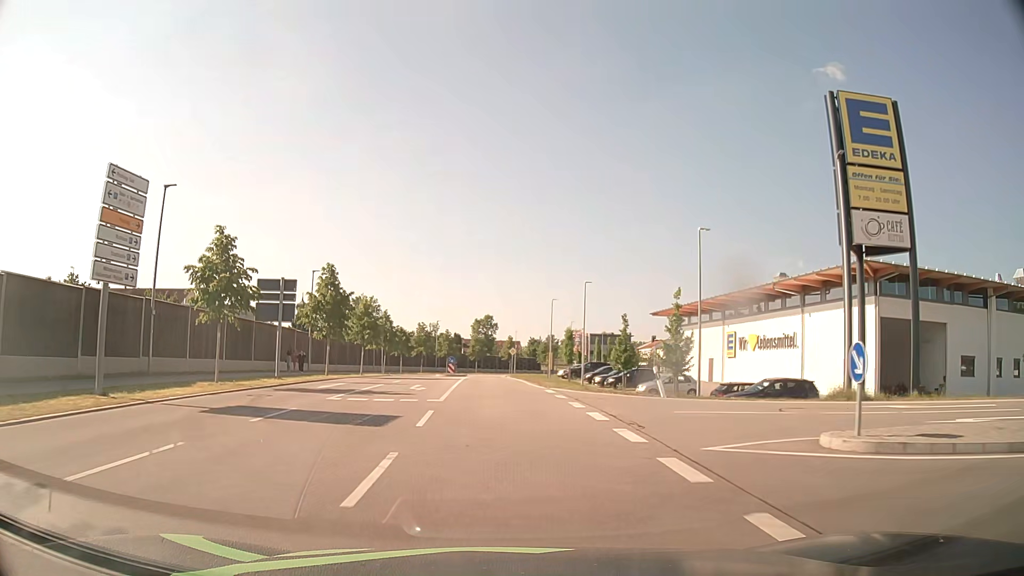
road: unclassified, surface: asphalt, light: Day
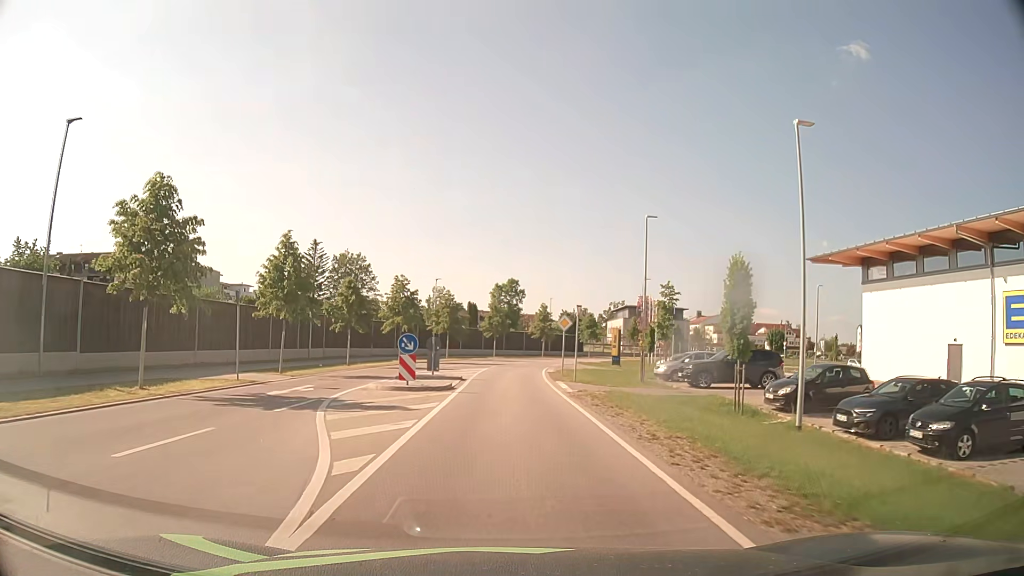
(-0.9, +36.0) m; -2°
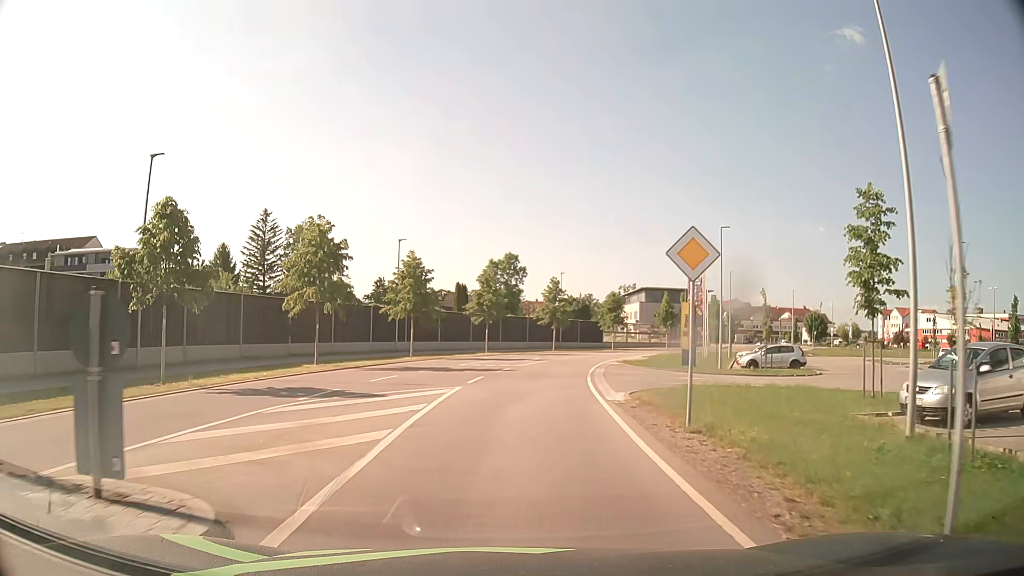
(+0.2, +22.5) m; +1°
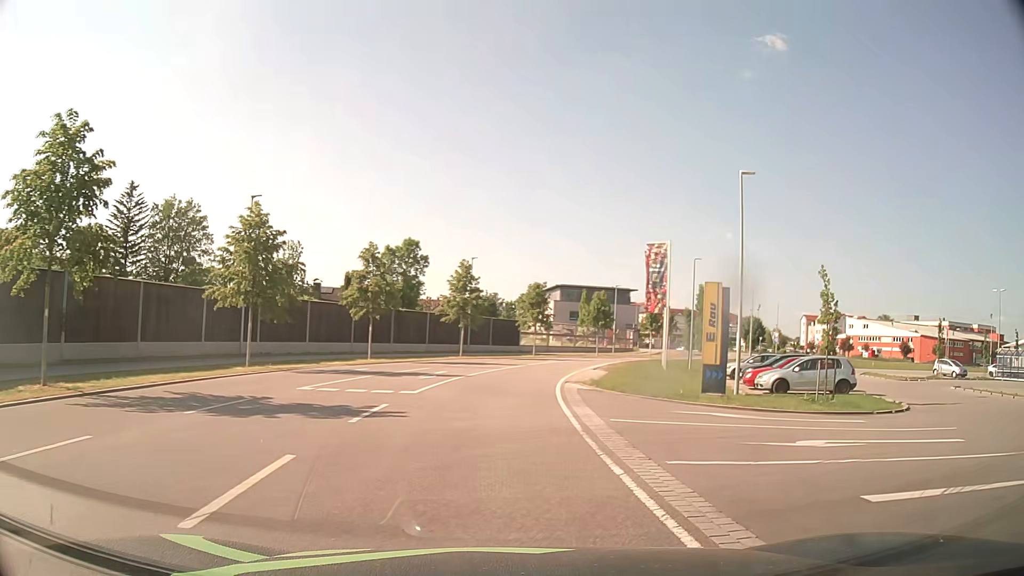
(+0.2, +14.4) m; +9°
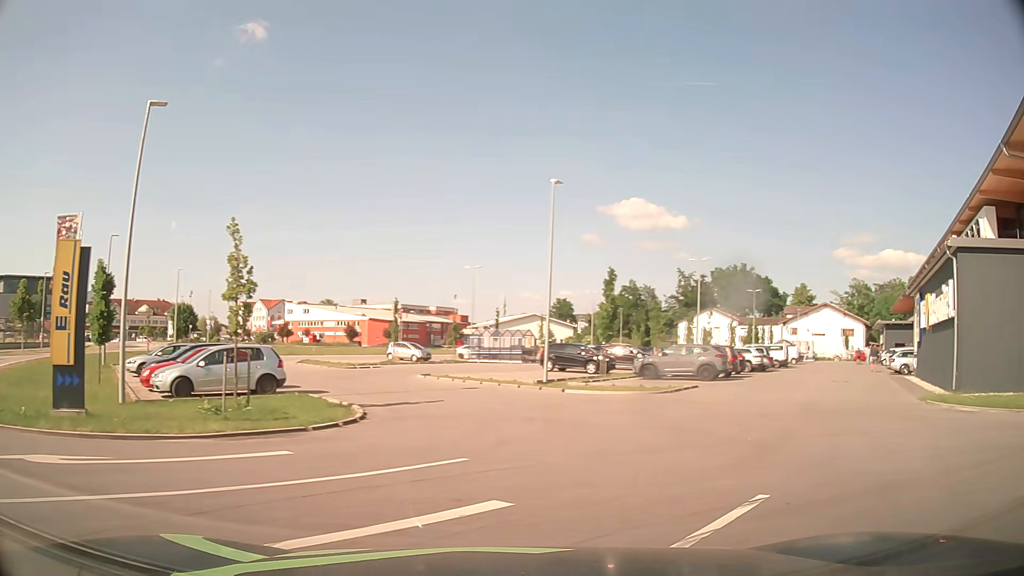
(+2.2, +6.0) m; +48°
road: service
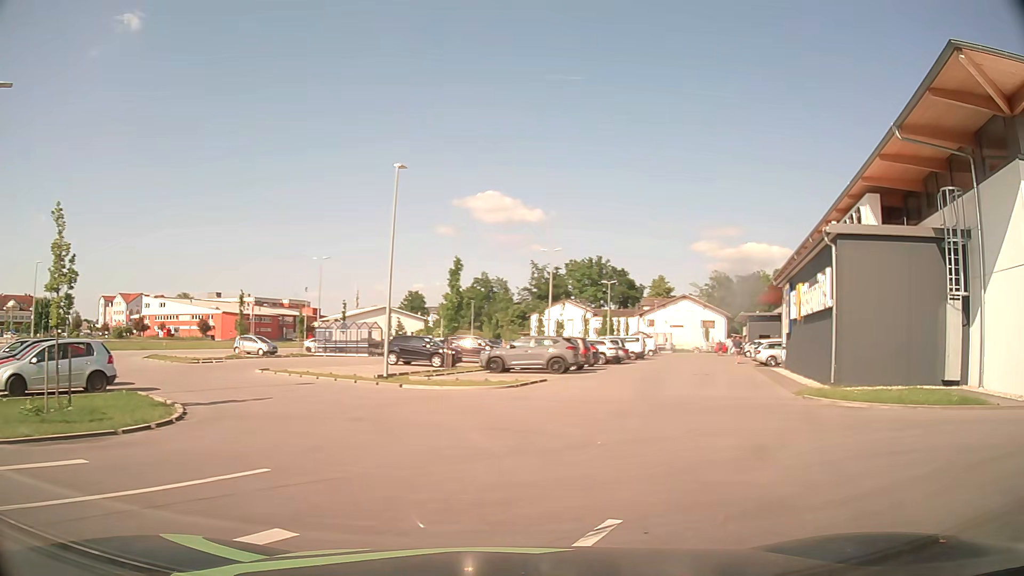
(+0.1, +1.3) m; +11°
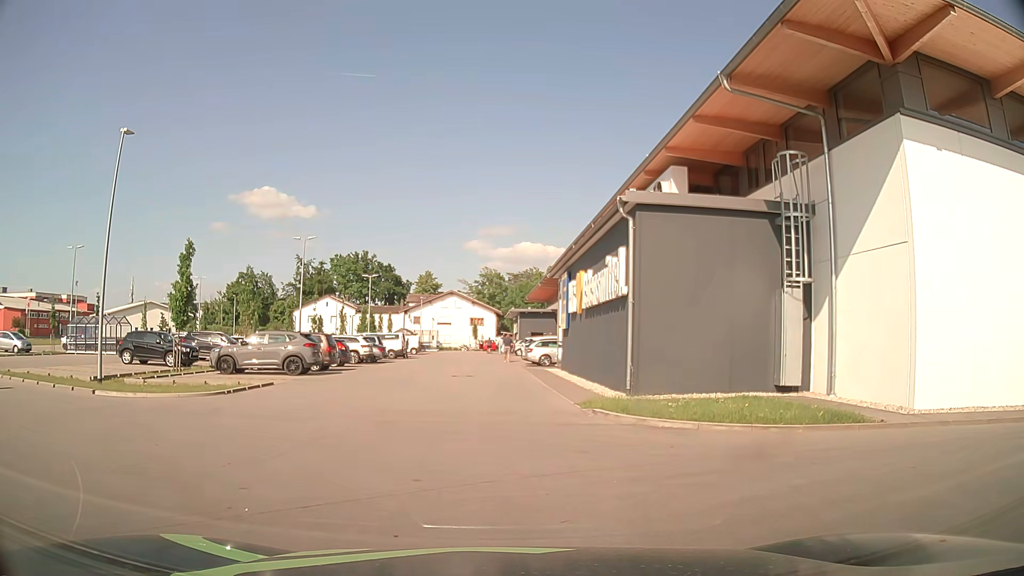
(+1.0, +4.1) m; +19°
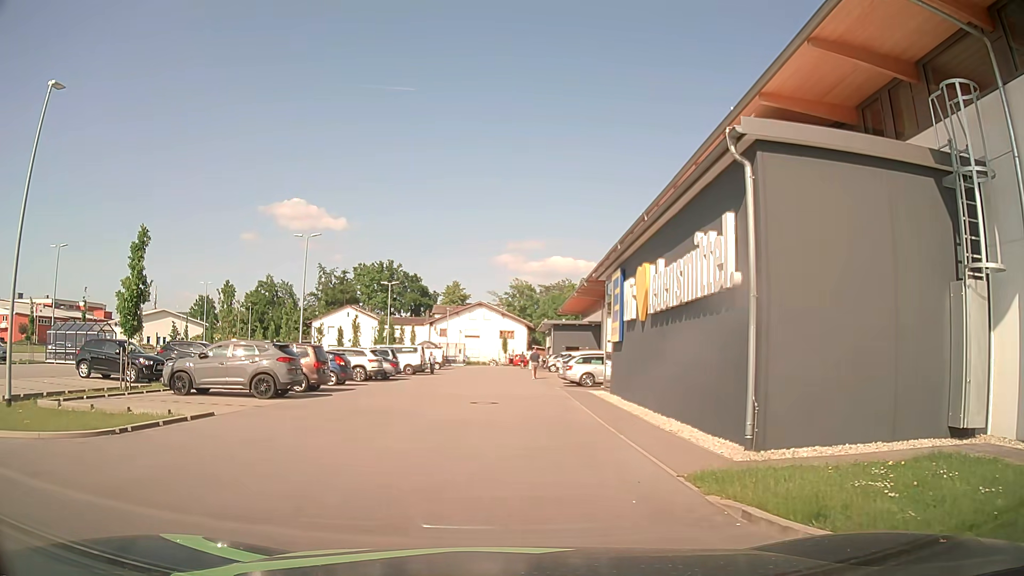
(0.0, +6.3) m; -2°
